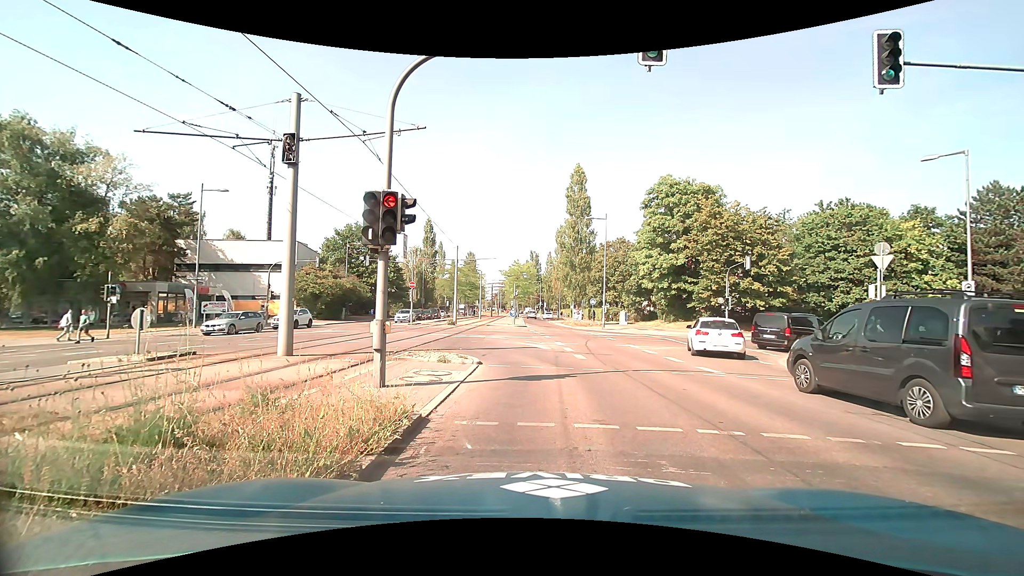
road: secondary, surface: asphalt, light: Day
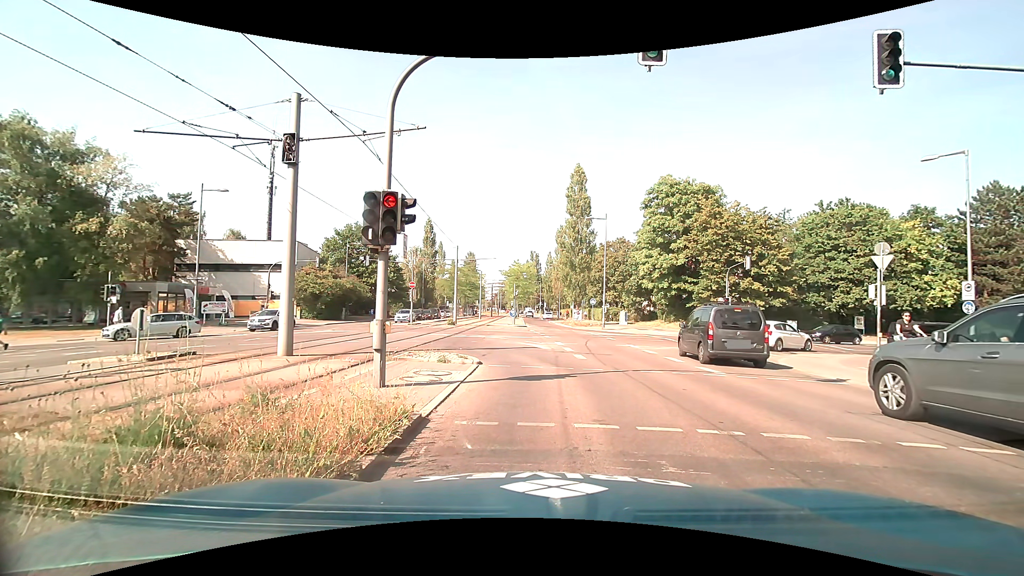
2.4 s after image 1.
(0.0, 0.0) m; 0°
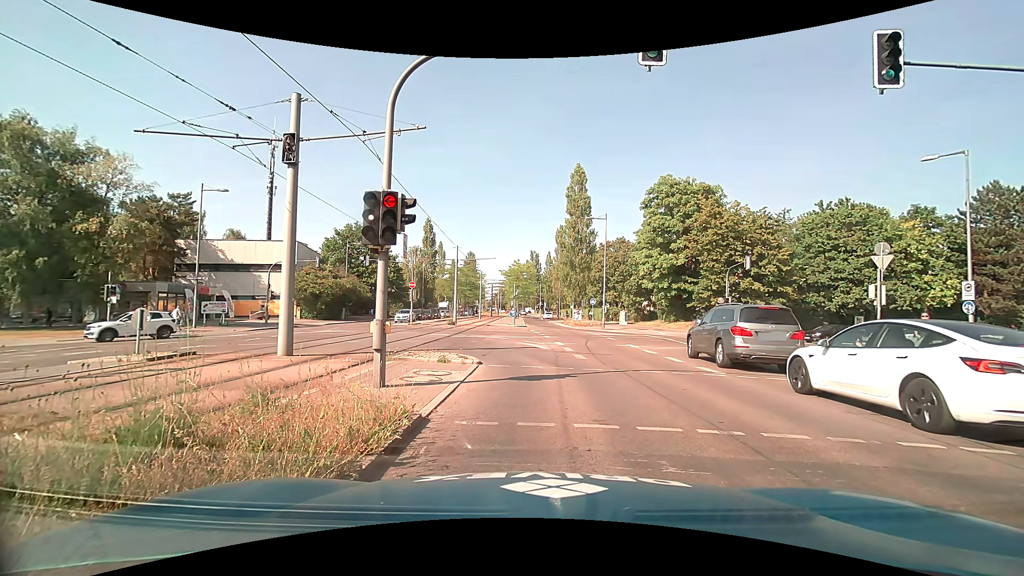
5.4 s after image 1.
(0.0, 0.0) m; 0°
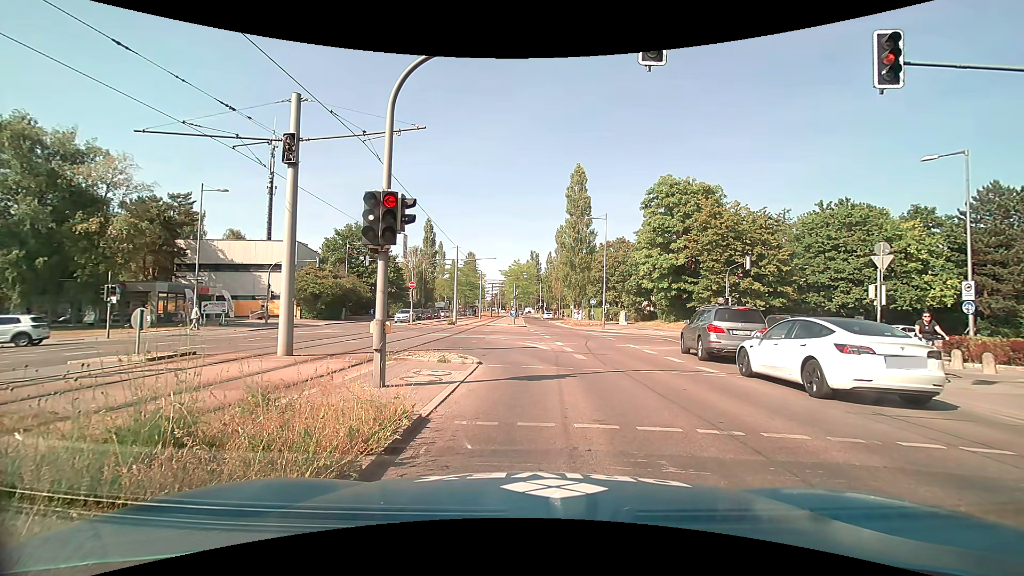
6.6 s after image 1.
(0.0, 0.0) m; 0°
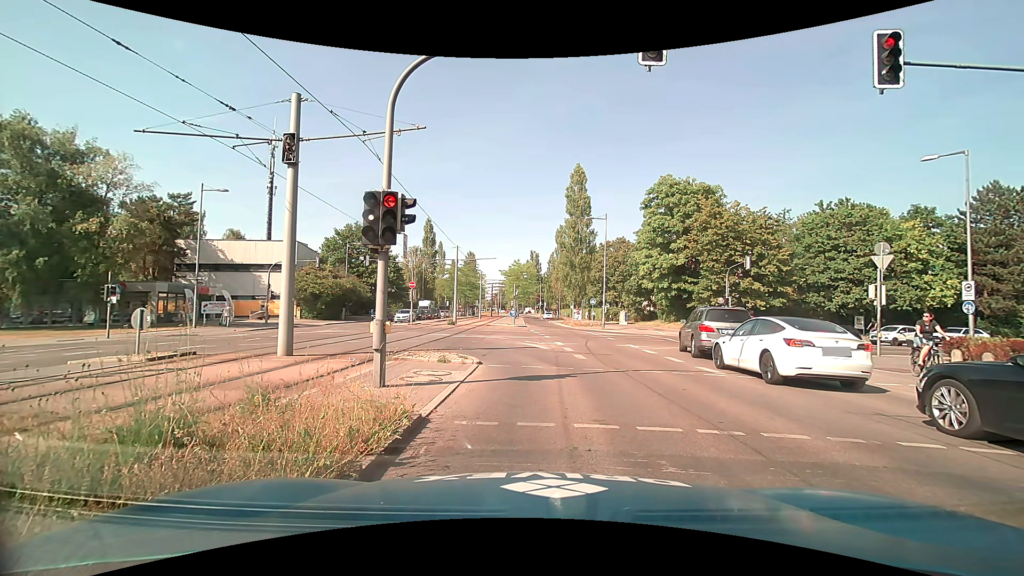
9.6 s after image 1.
(0.0, 0.0) m; 0°
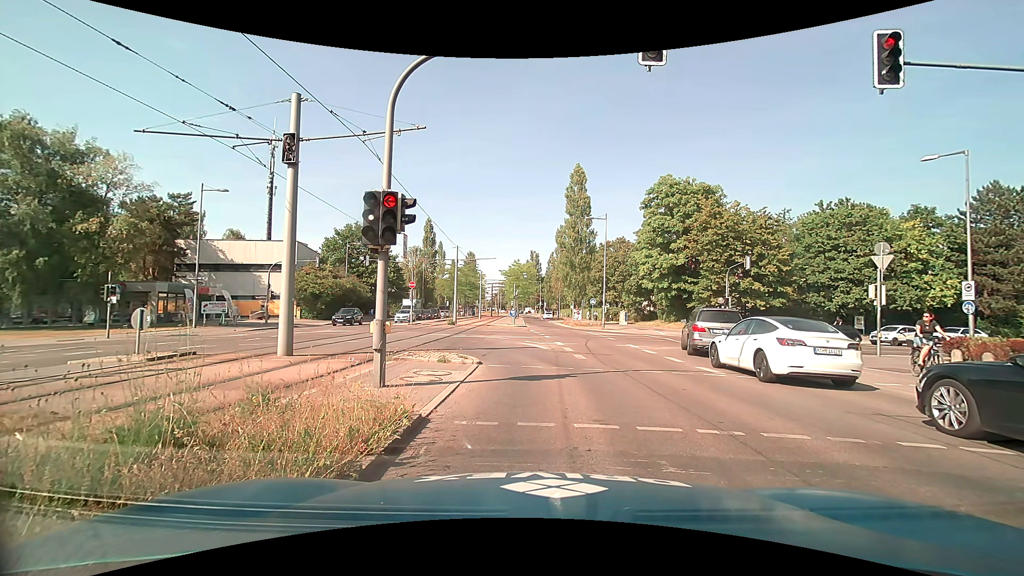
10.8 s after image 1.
(0.0, 0.0) m; 0°
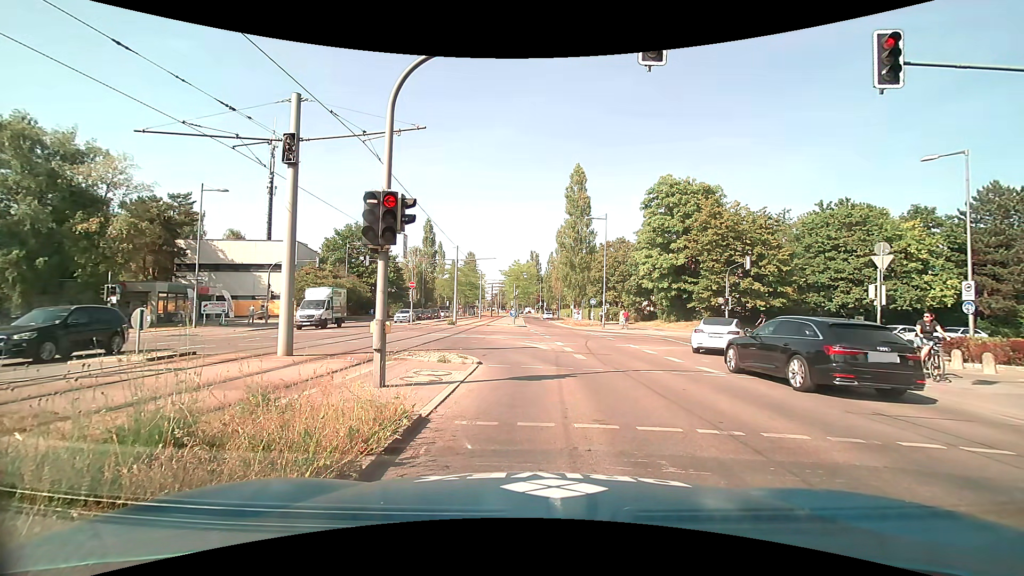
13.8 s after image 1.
(0.0, 0.0) m; 0°
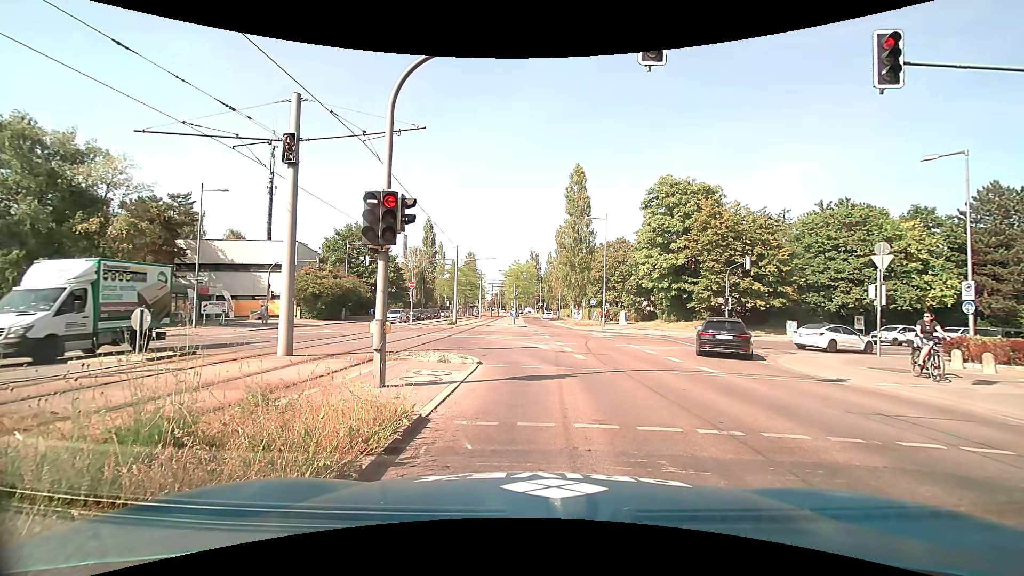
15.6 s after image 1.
(0.0, 0.0) m; 0°
